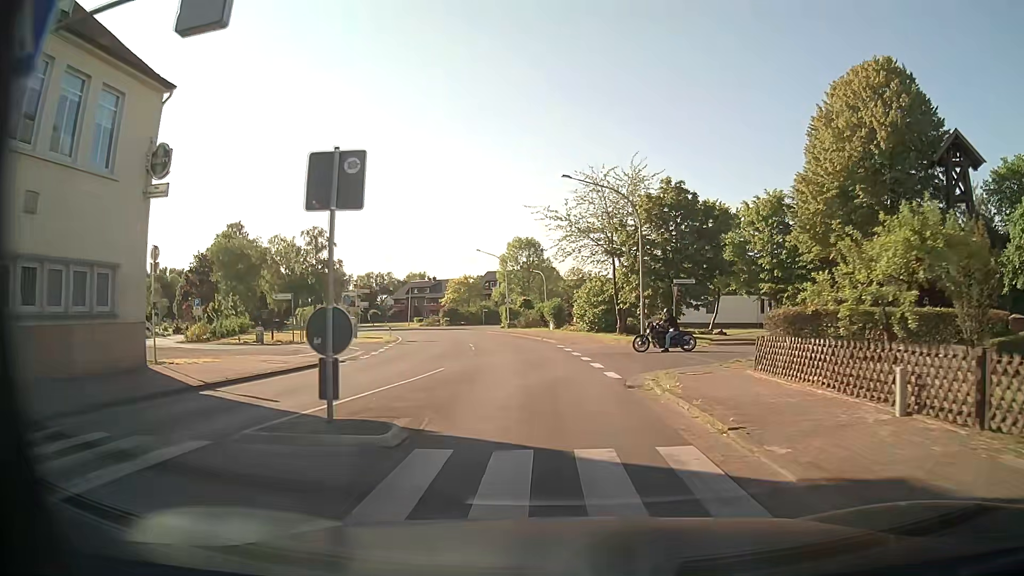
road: tertiary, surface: asphalt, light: Day
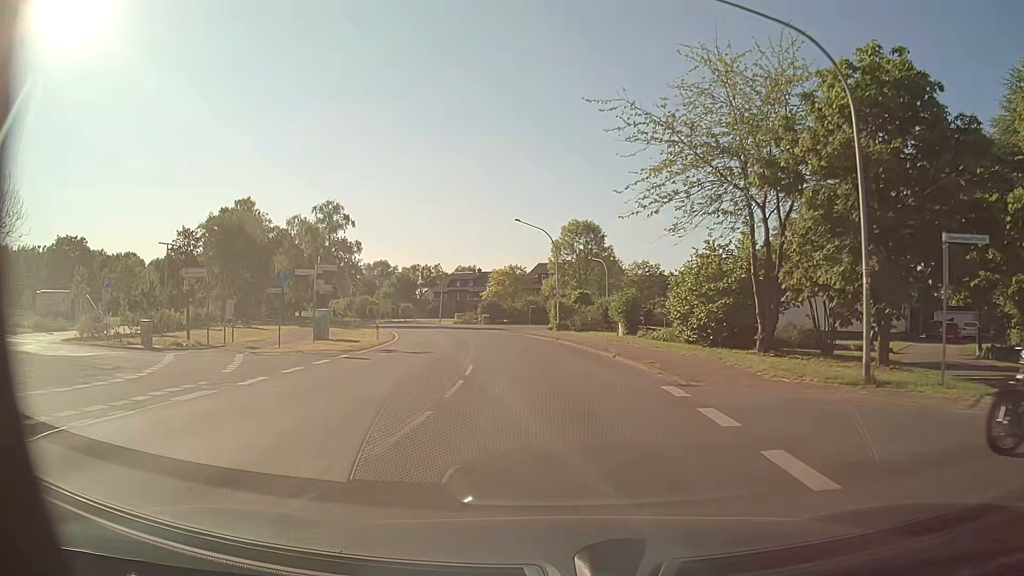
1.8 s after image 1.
(-1.0, +18.5) m; -5°
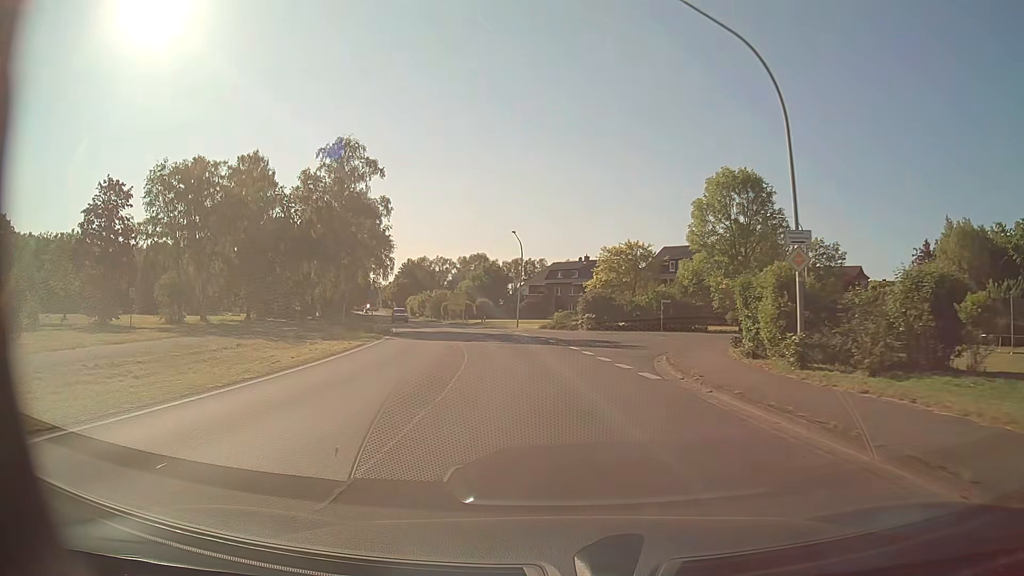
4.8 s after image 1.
(-2.5, +33.5) m; -10°
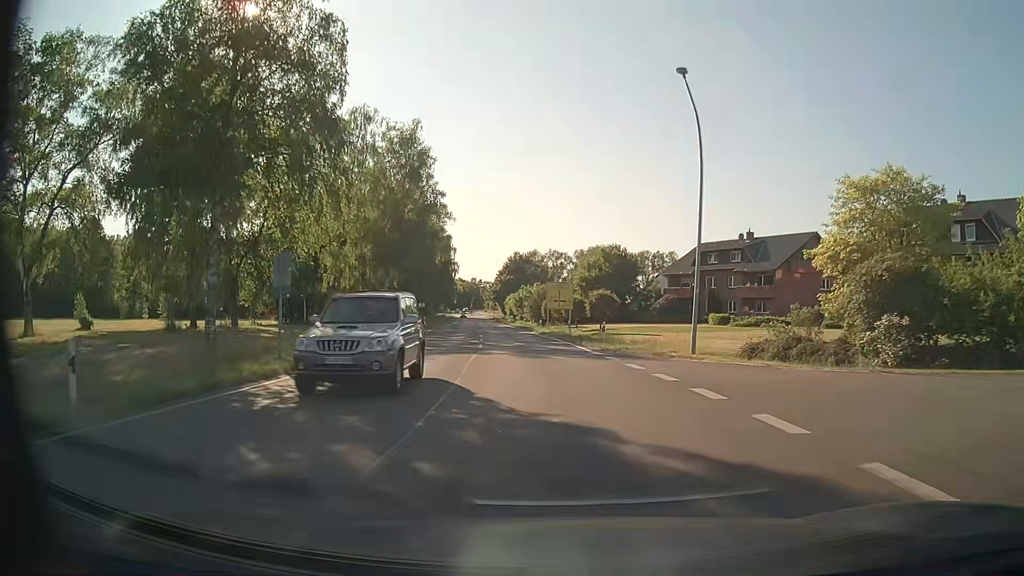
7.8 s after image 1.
(-3.4, +36.8) m; -10°
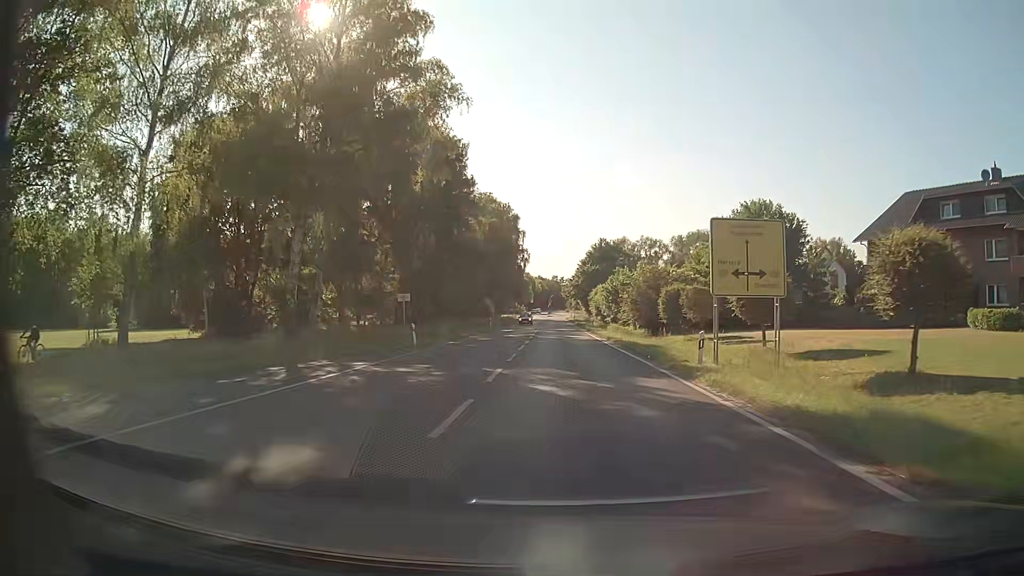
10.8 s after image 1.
(-2.8, +38.2) m; -7°
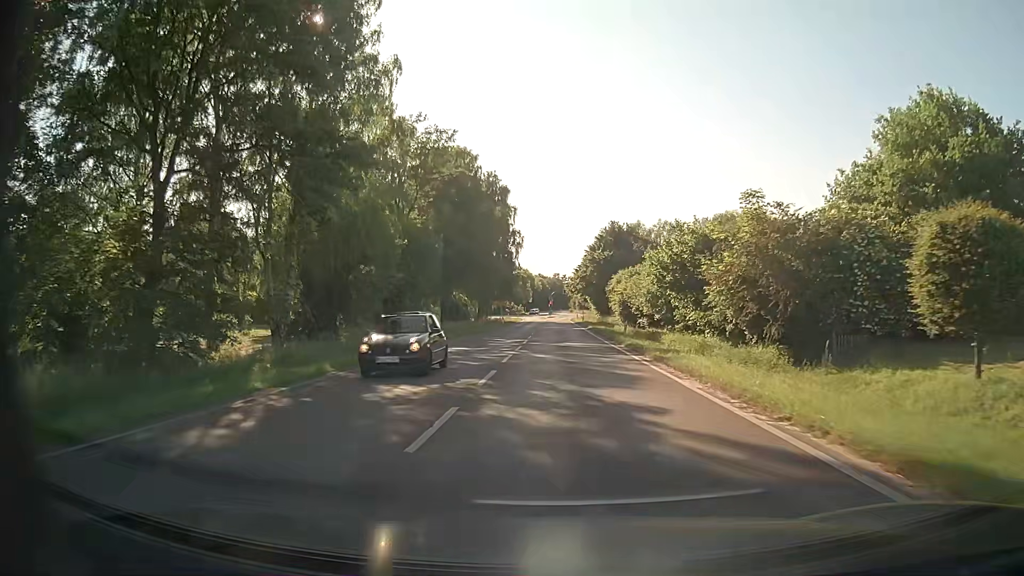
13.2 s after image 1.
(-0.4, +31.7) m; 0°
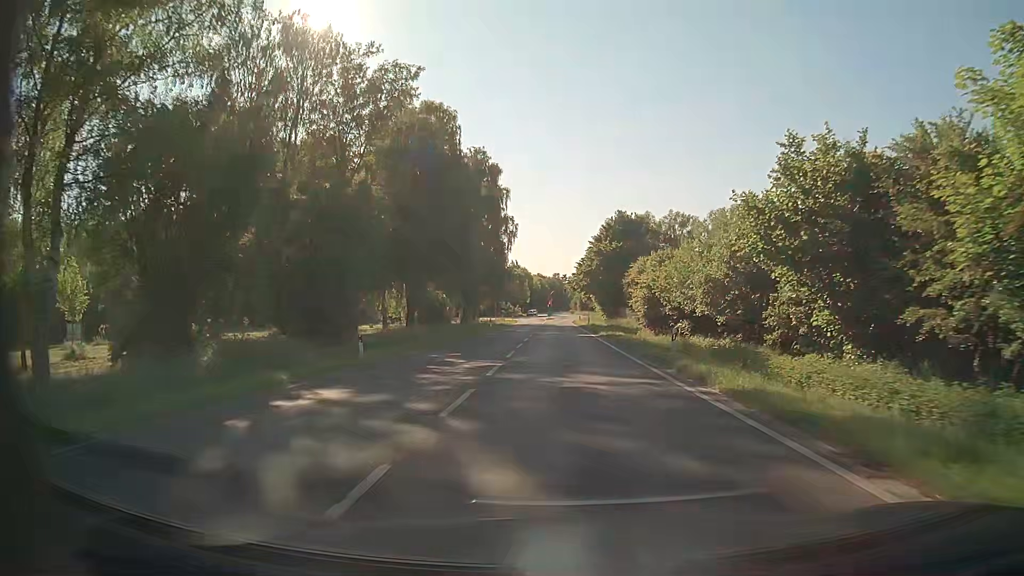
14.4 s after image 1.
(-0.1, +16.2) m; -1°
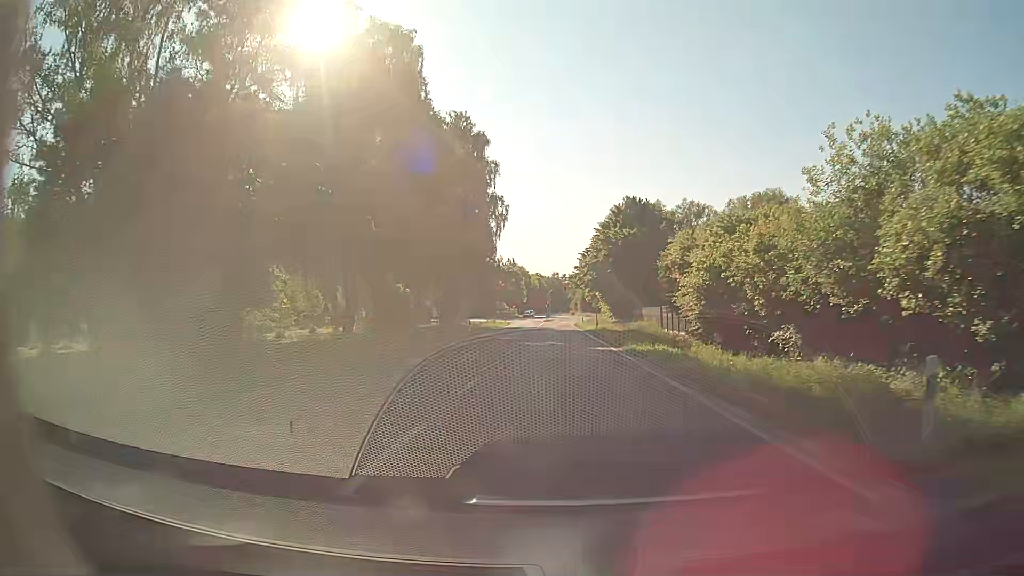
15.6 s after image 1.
(+0.1, +16.4) m; +1°
(0, +10) (0, +20) (0, +30) (0, +40) (0, +50) (0, +60) (-1, +70) (-1, +80) (0, +90) (0, +100) m
